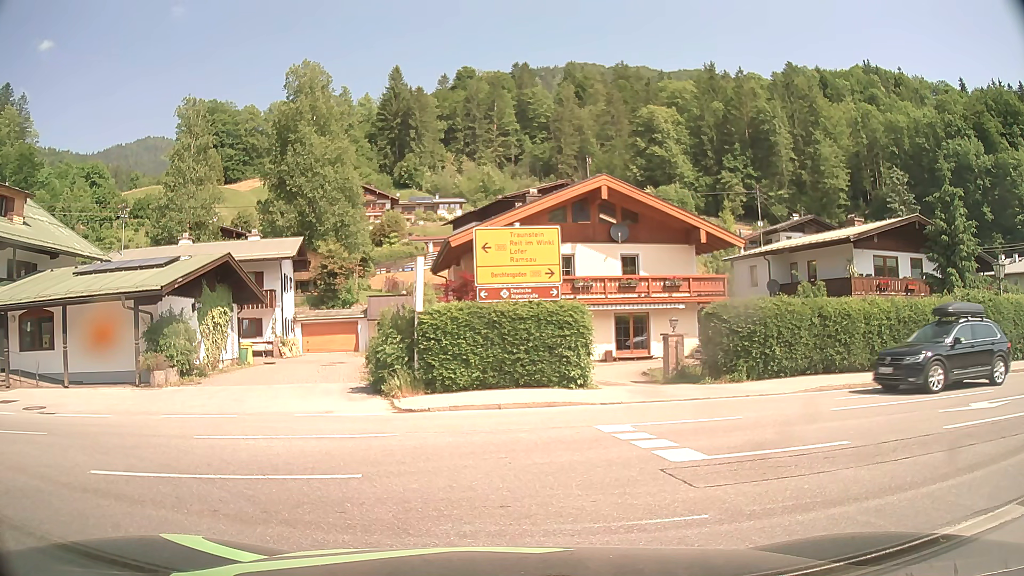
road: tertiary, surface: asphalt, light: Day
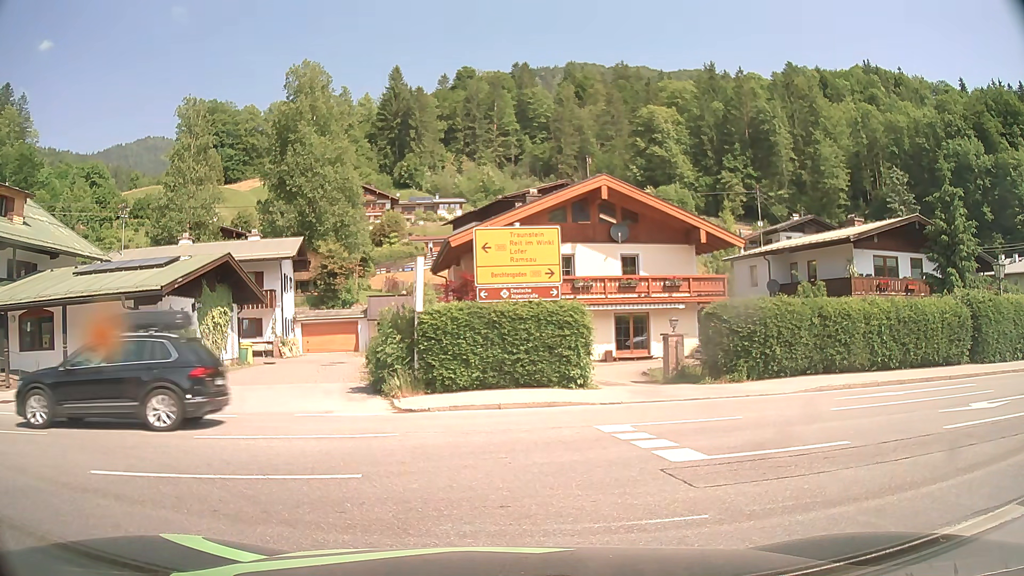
(0.0, 0.0) m; 0°
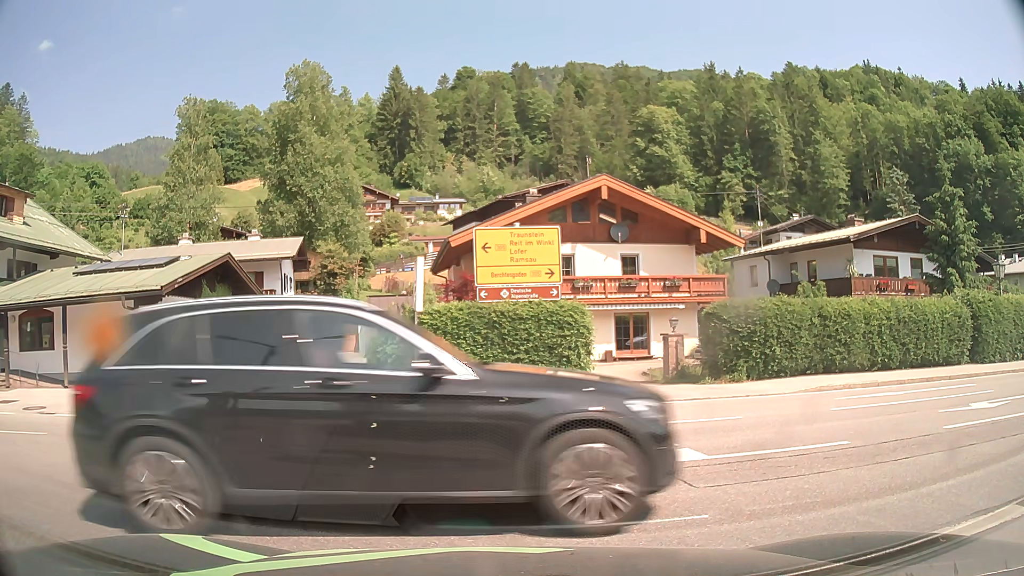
(0.0, 0.0) m; 0°
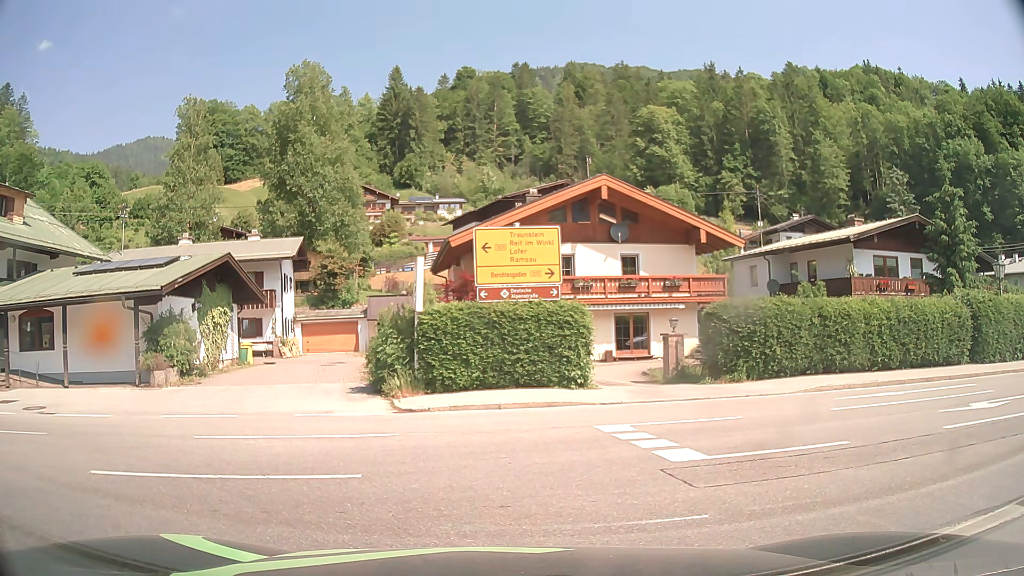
(0.0, 0.0) m; 0°
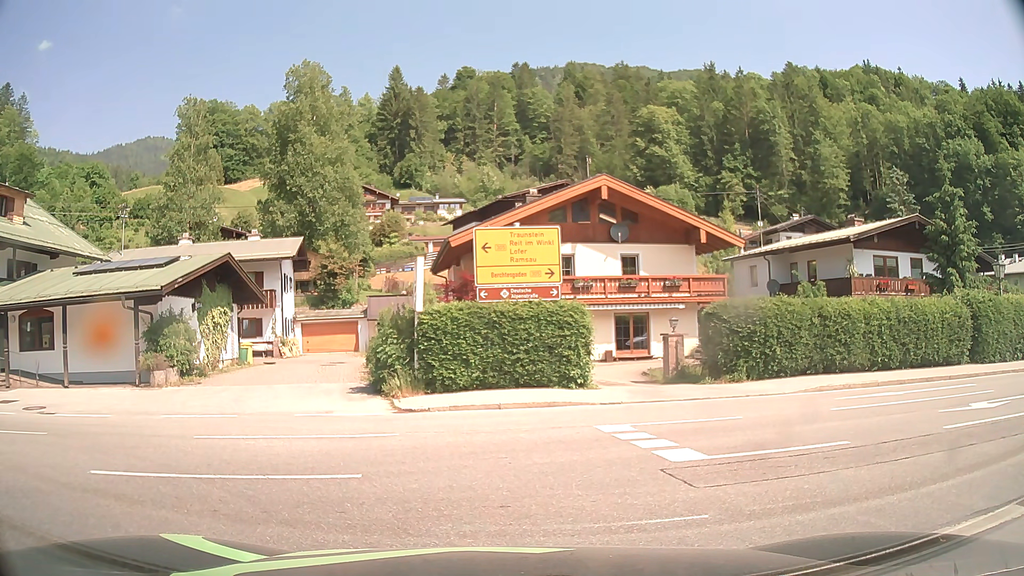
(0.0, 0.0) m; 0°
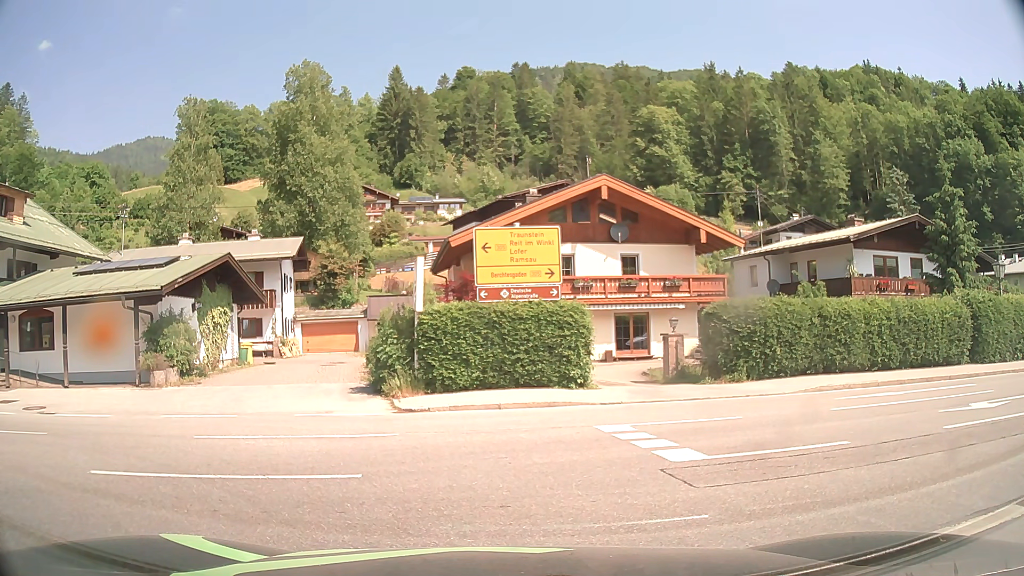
(0.0, 0.0) m; 0°
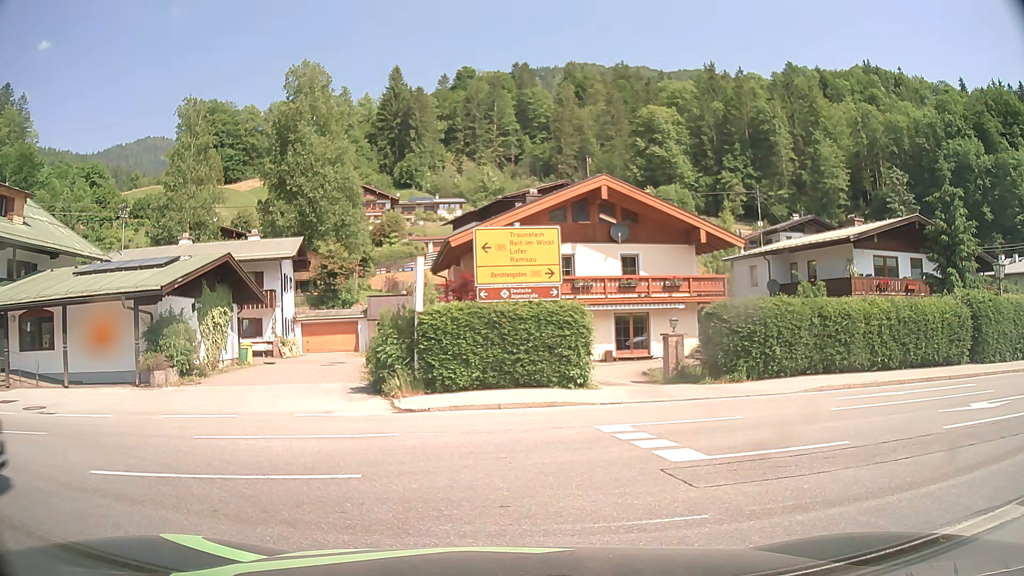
(0.0, 0.0) m; 0°
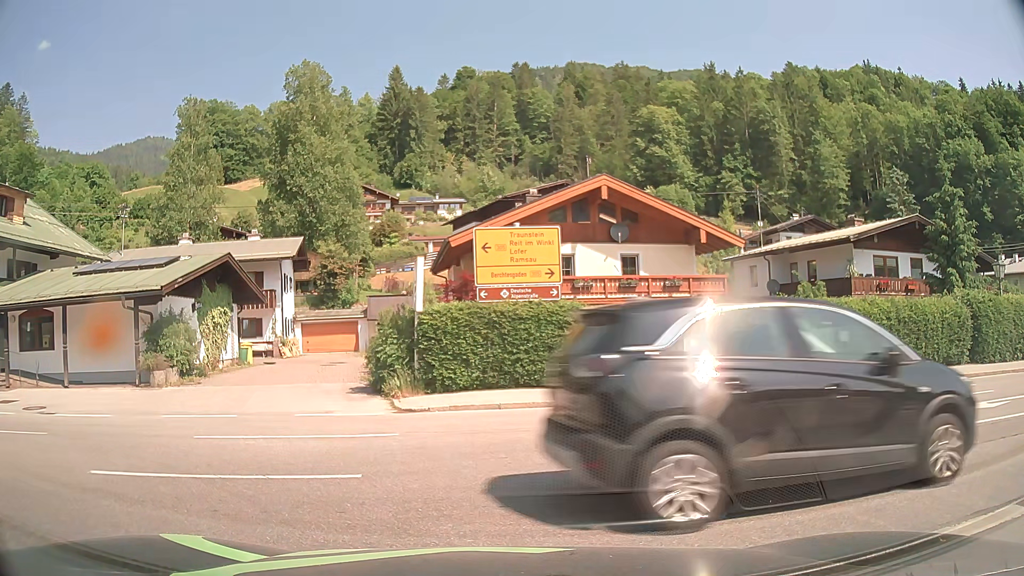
(0.0, 0.0) m; 0°
